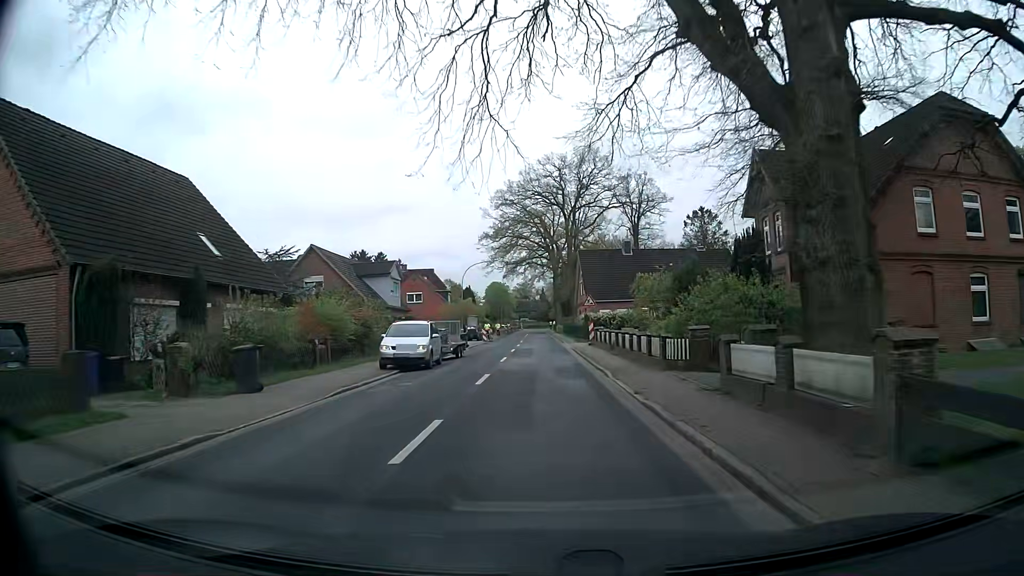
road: secondary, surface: asphalt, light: Day
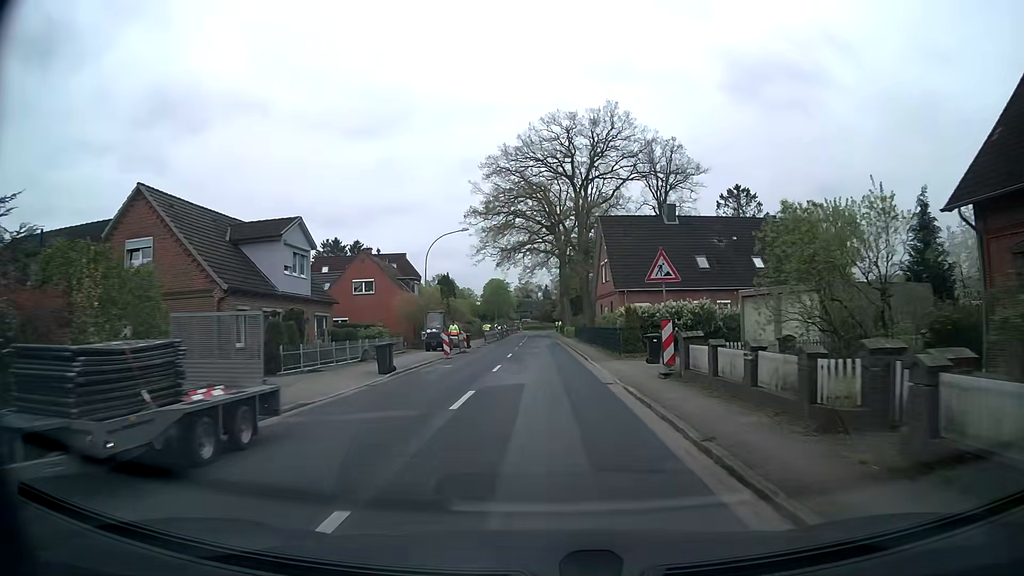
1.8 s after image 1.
(0.0, +22.9) m; 0°
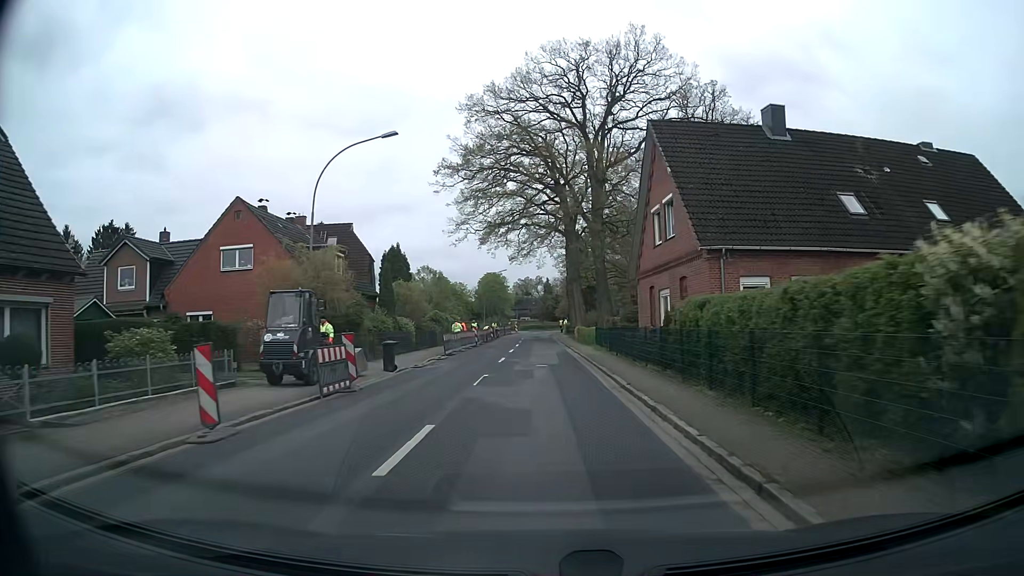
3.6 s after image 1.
(-0.1, +22.8) m; 0°
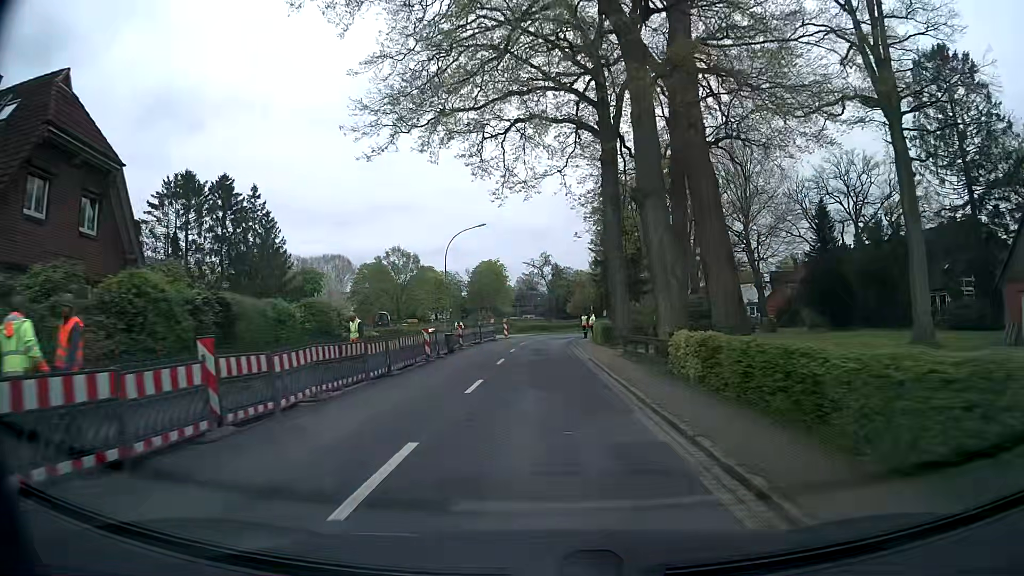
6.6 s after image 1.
(-0.3, +38.0) m; -1°
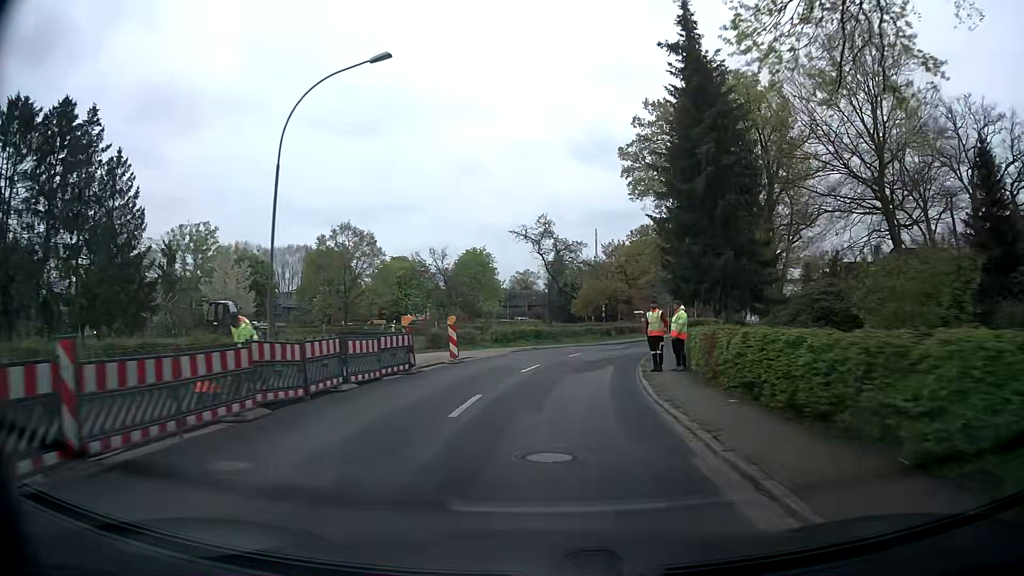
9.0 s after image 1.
(+0.2, +30.4) m; +1°
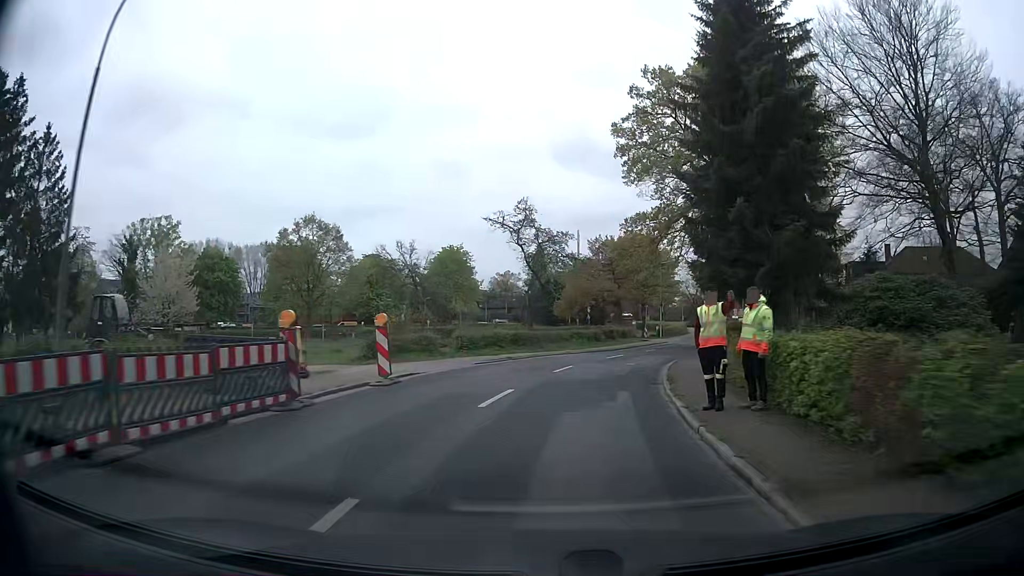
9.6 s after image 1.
(+0.1, +7.6) m; +2°
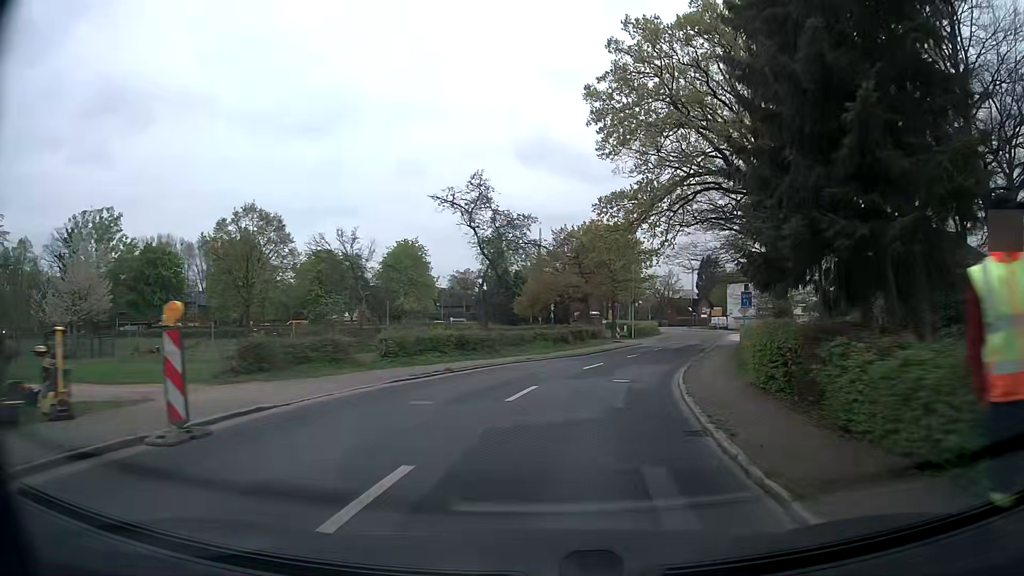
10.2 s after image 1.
(+0.1, +7.6) m; +3°
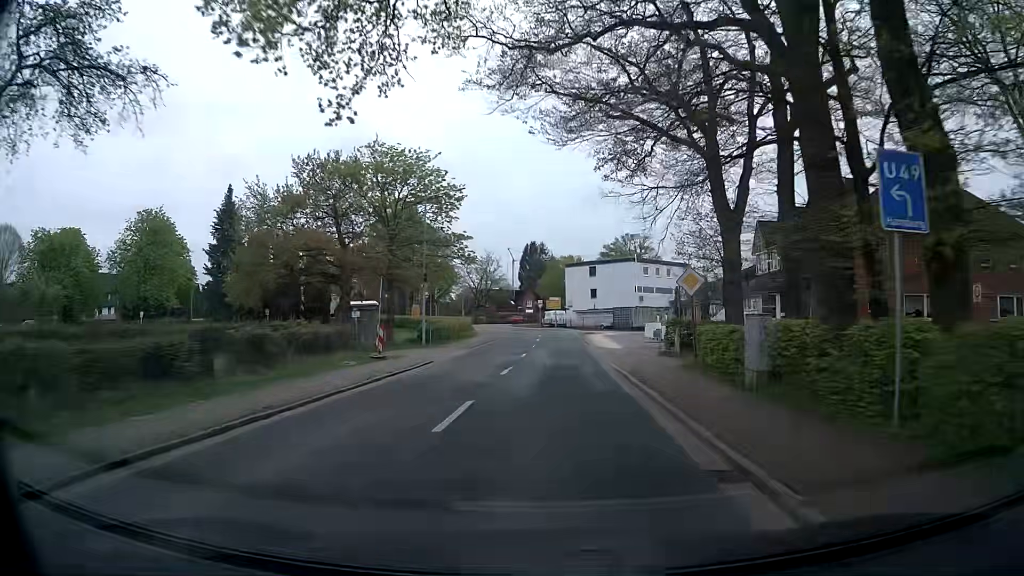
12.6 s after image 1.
(+5.1, +29.9) m; +15°
